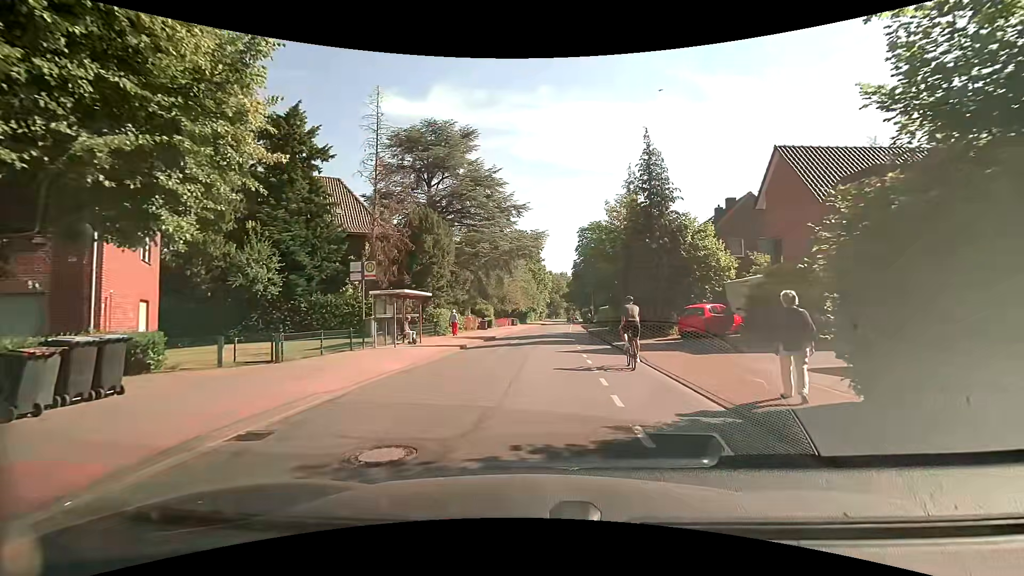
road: tertiary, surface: asphalt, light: Day
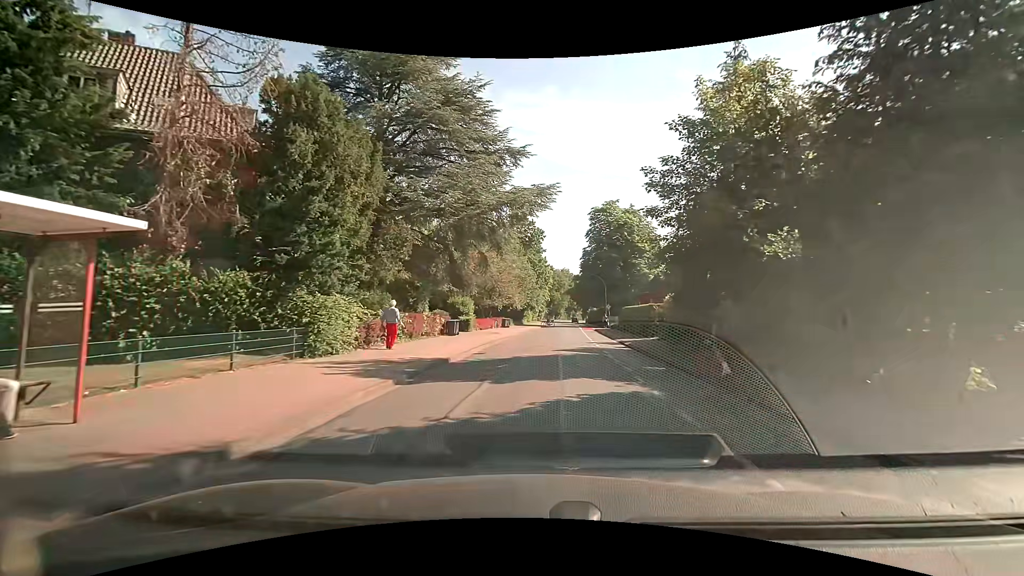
(-0.3, +18.6) m; 0°
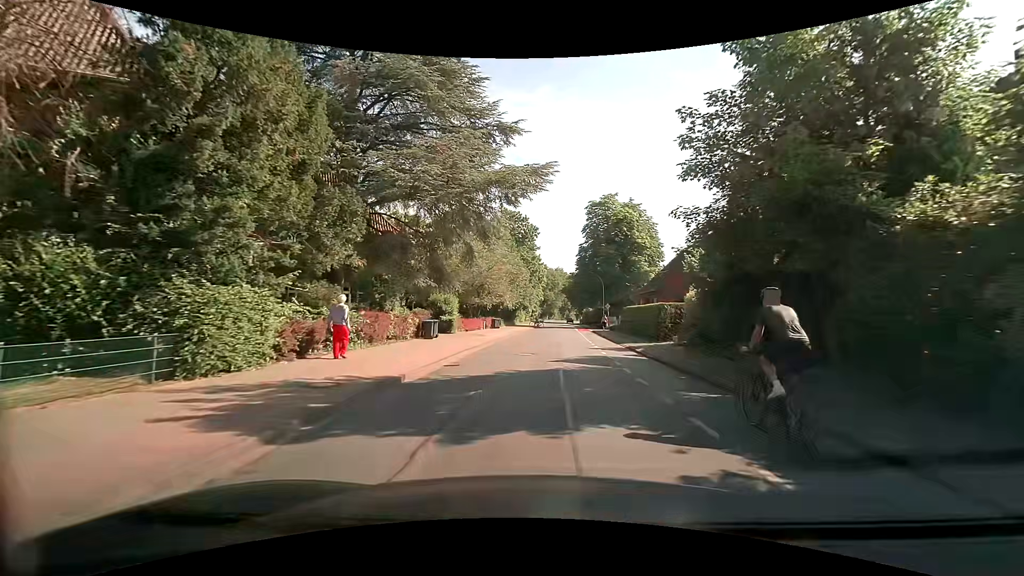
(0.0, +4.7) m; +1°
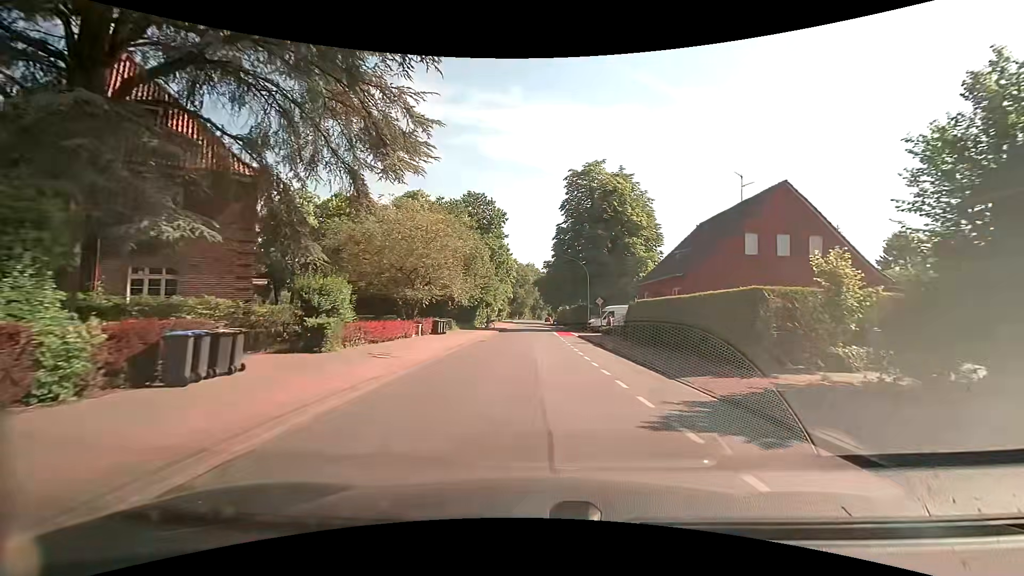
(+0.5, +15.8) m; +4°
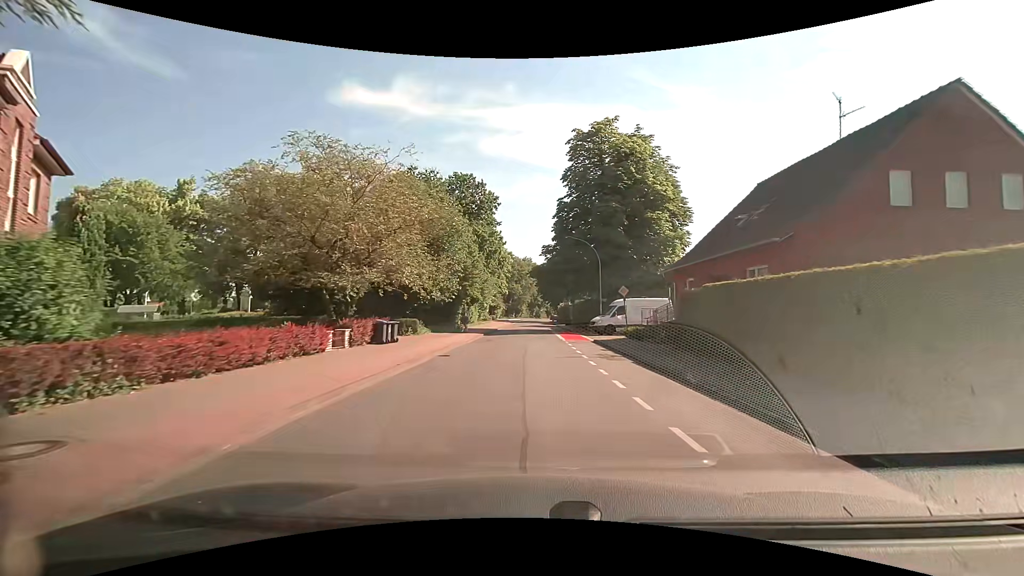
(+0.1, +11.5) m; +1°
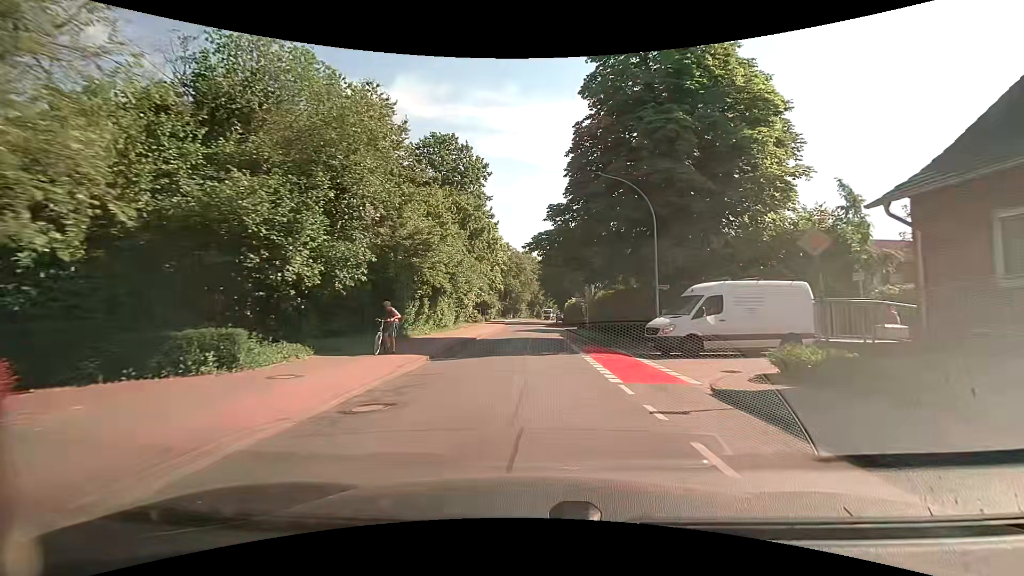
(-0.3, +18.2) m; -1°
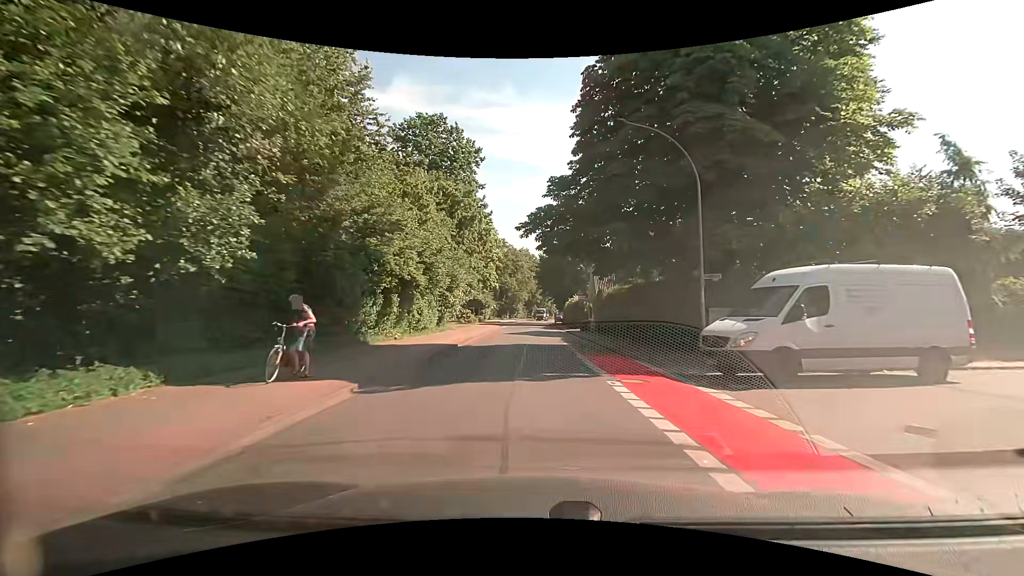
(0.0, +6.3) m; 0°
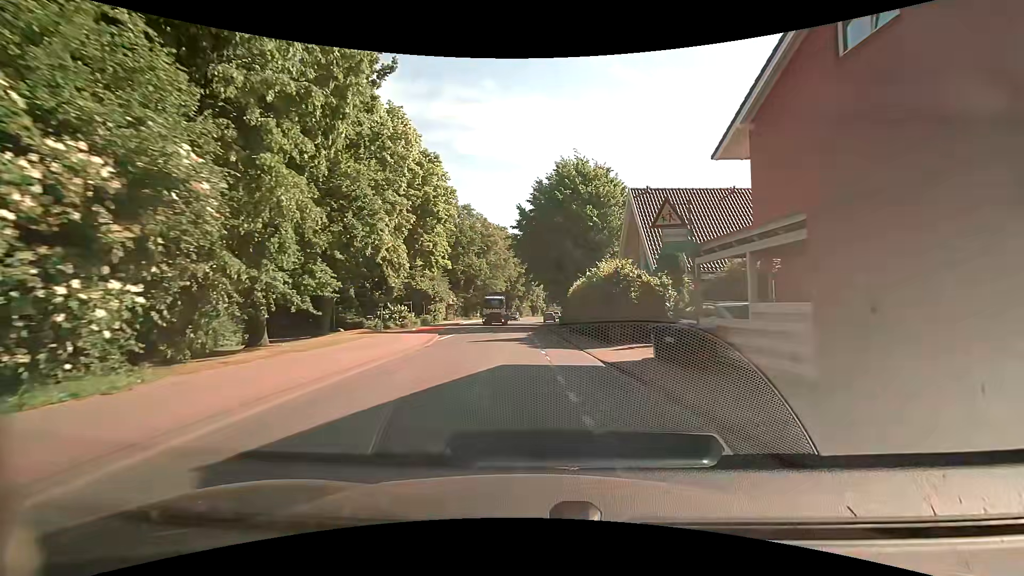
(+0.4, +33.3) m; +2°
(0, +10) (0, +20) (0, +30) (-1, +40) (-1, +50) (-1, +60) (-2, +70) (-1, +80) (-1, +90) (0, +100) m
